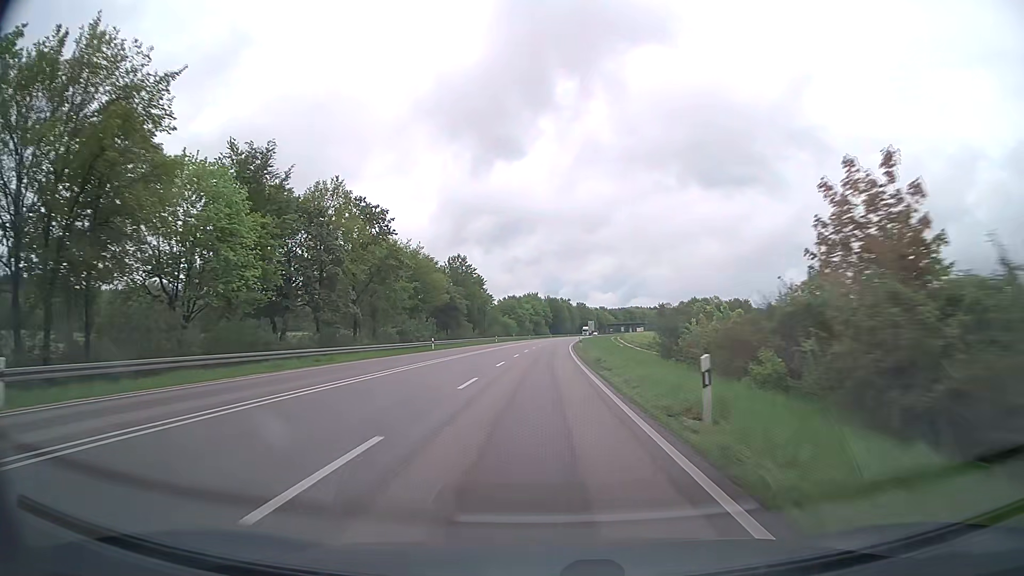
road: primary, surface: asphalt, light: Day
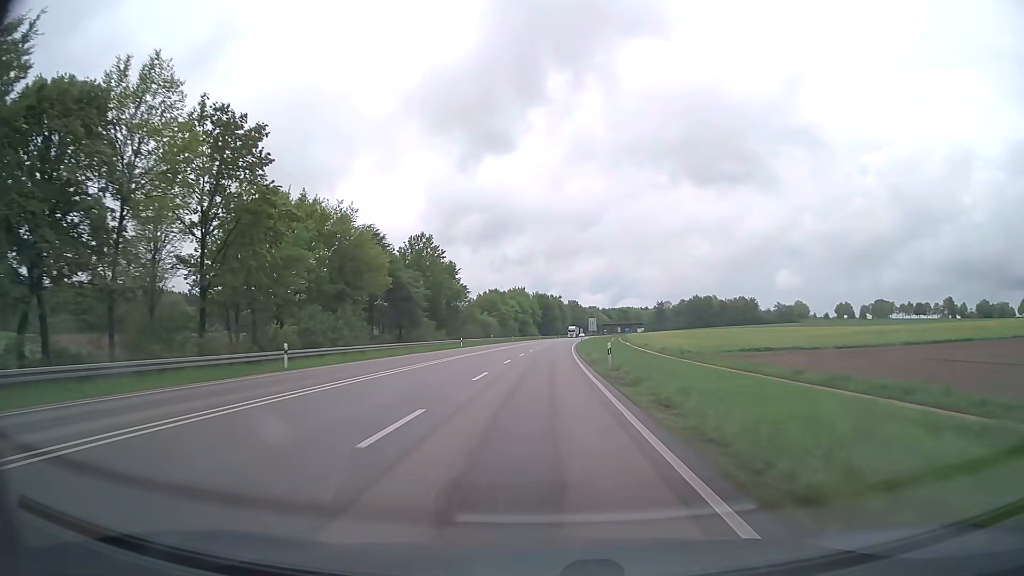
(+0.2, +32.8) m; +1°
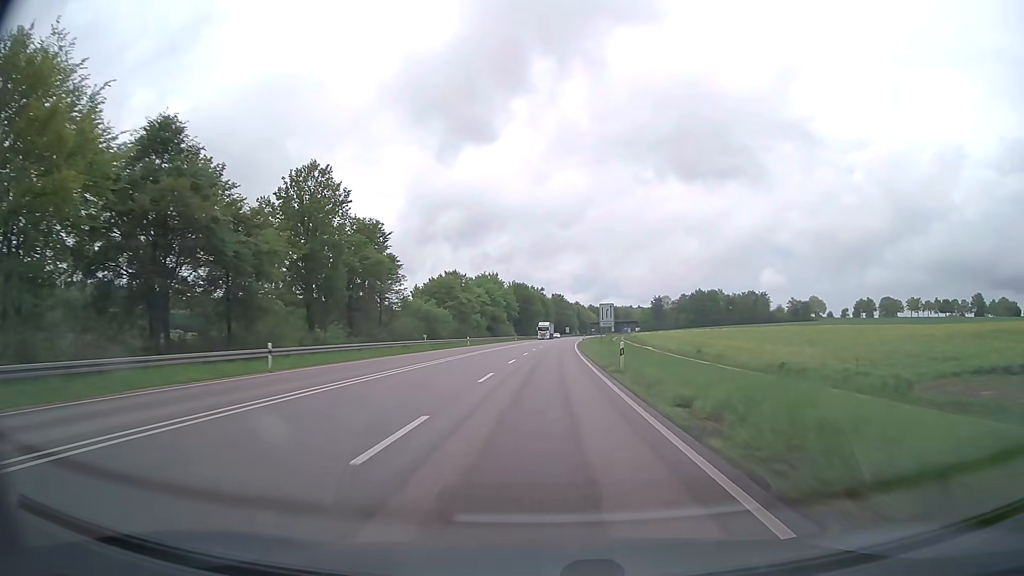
(+0.5, +49.2) m; +1°
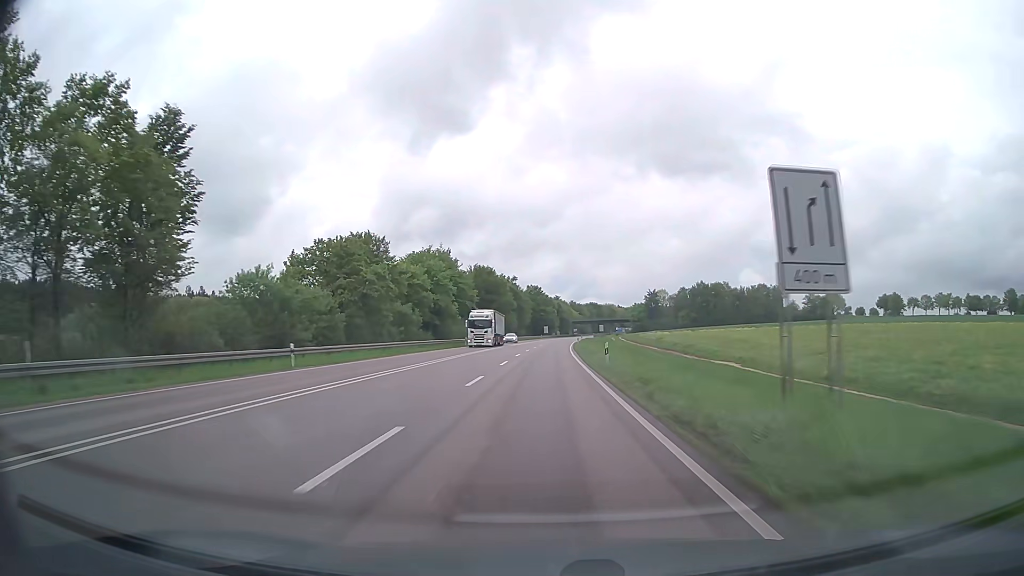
(+1.1, +49.4) m; +2°
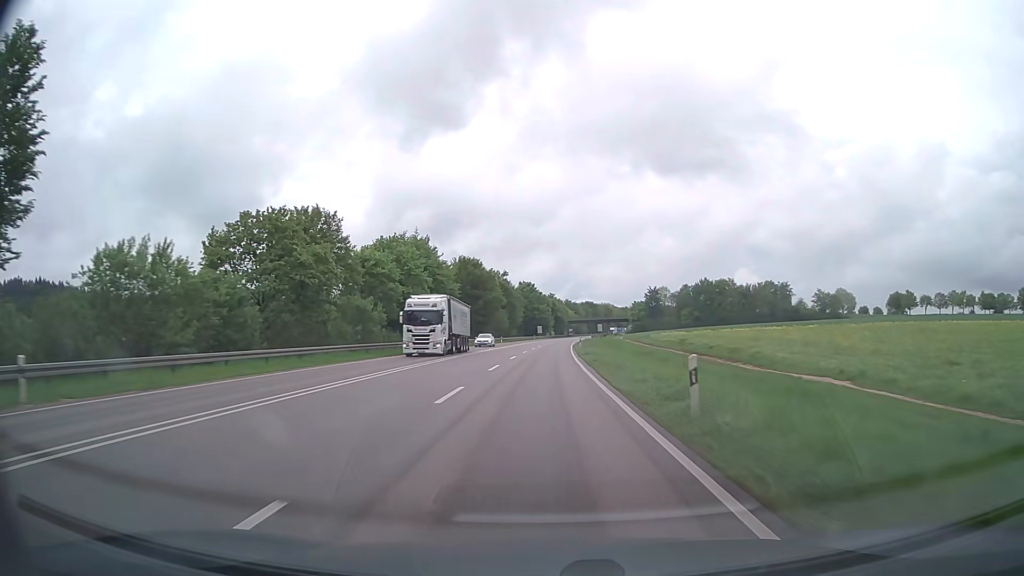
(+0.1, +16.5) m; 0°
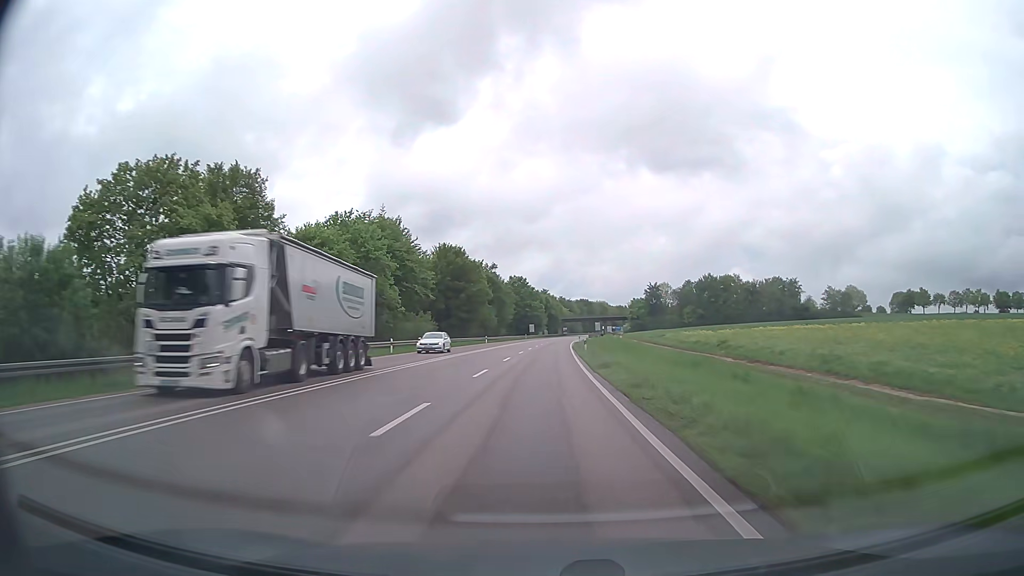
(+0.1, +16.5) m; +1°
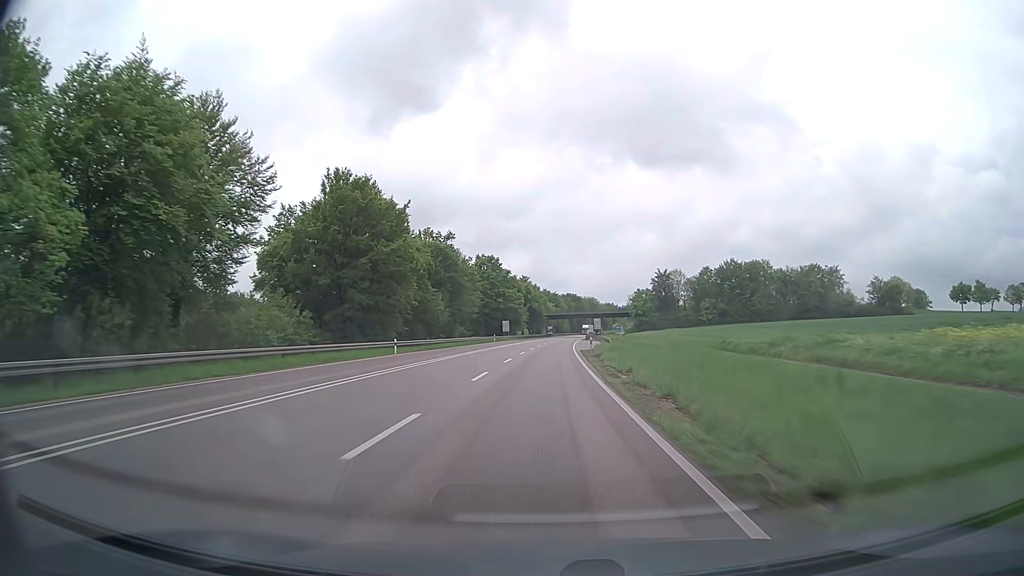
(+0.7, +49.7) m; +1°
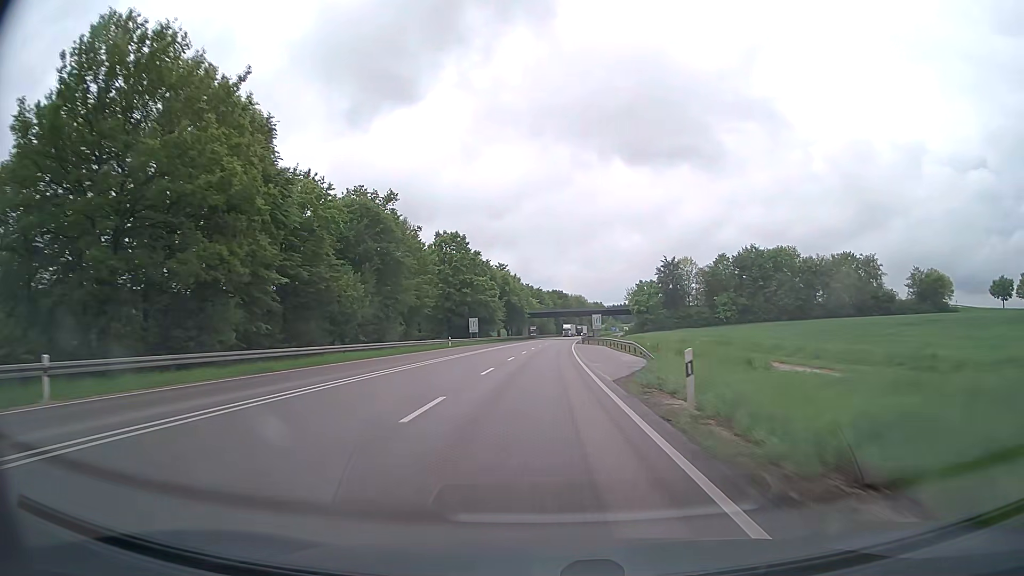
(+0.4, +33.1) m; +1°
(0, +10) (0, +20) (0, +30) (+1, +40) (+1, +50) (+1, +60) (+1, +70) (+2, +80) (+2, +90) (+3, +100) m
